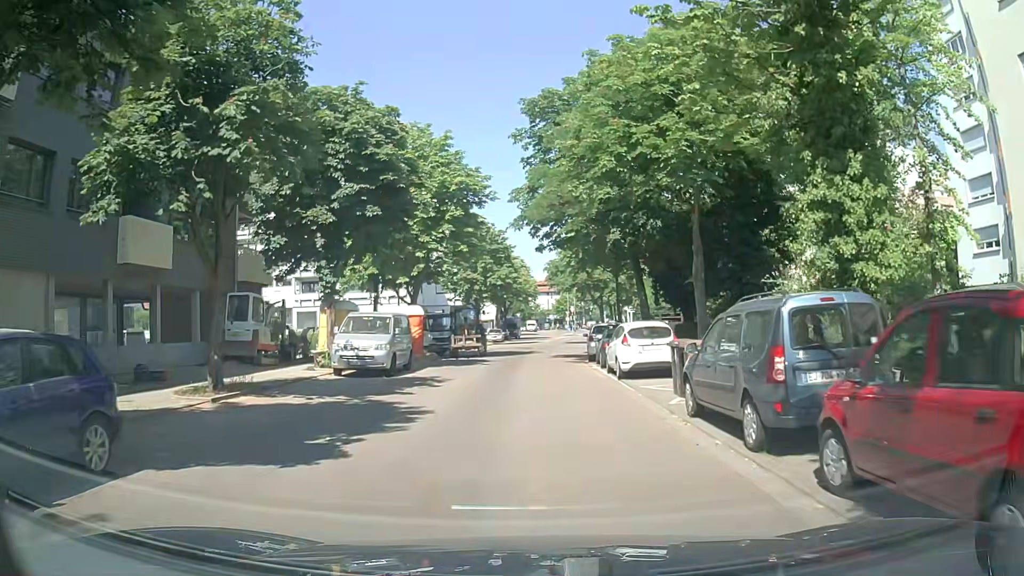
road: residential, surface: asphalt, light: Day
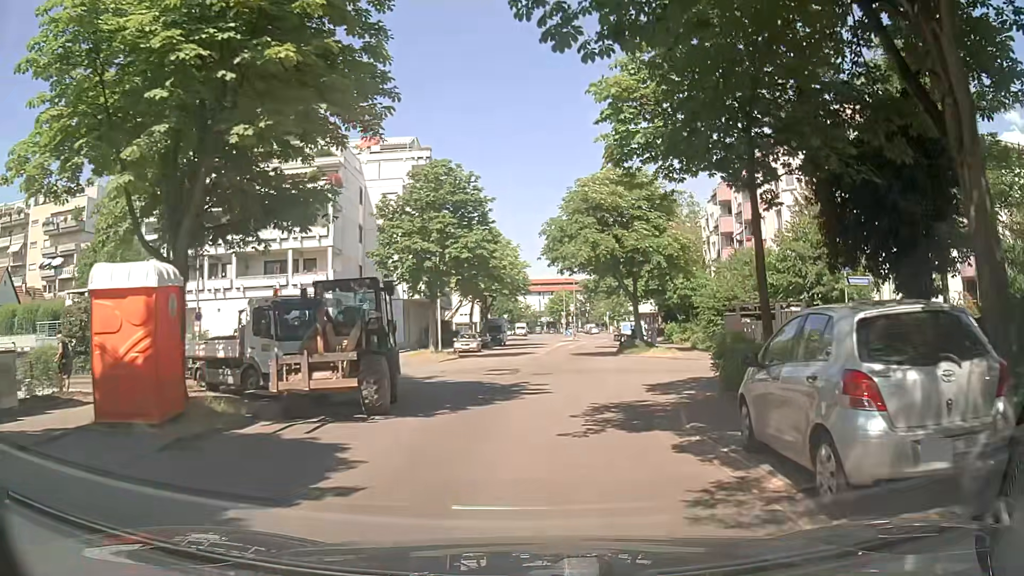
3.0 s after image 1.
(+0.1, +22.1) m; +1°
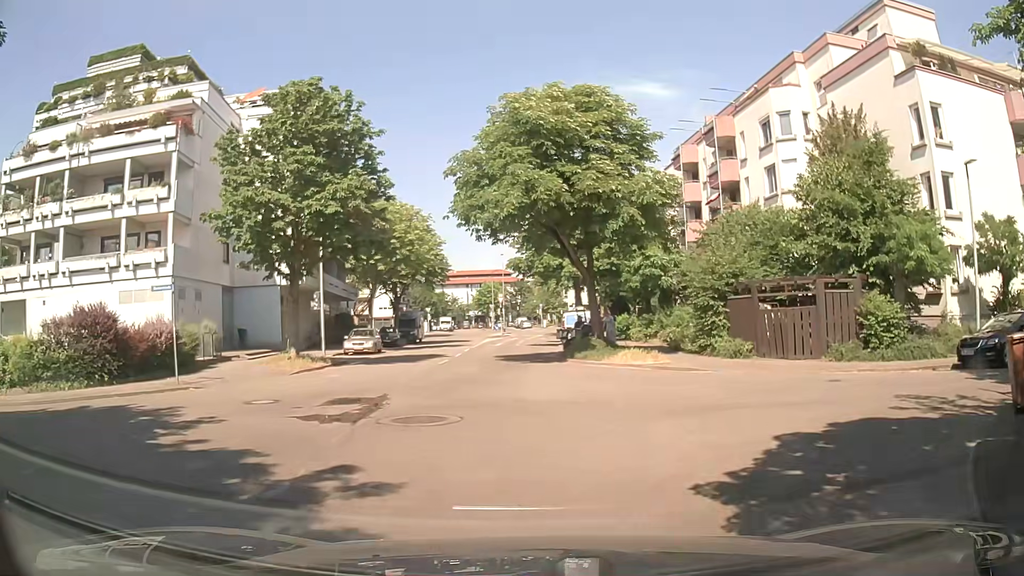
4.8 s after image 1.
(+0.6, +11.3) m; +4°
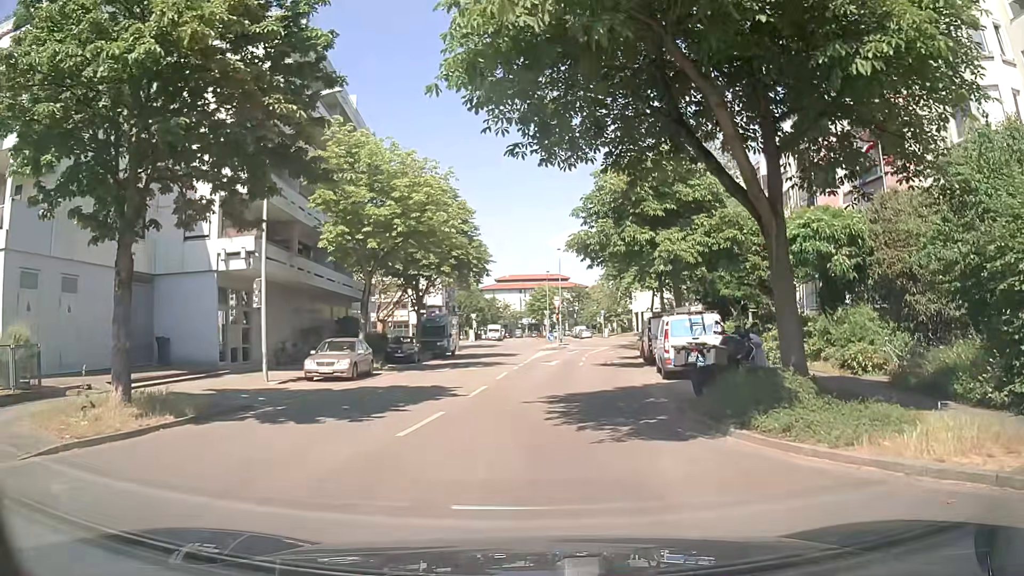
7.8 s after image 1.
(-0.1, +13.9) m; -2°
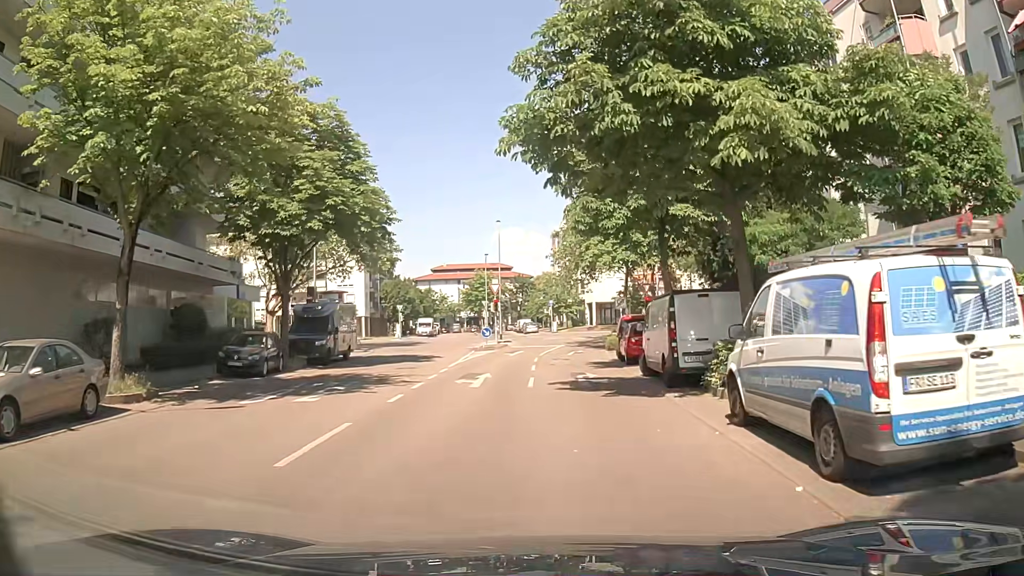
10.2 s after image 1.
(+0.7, +14.6) m; +5°
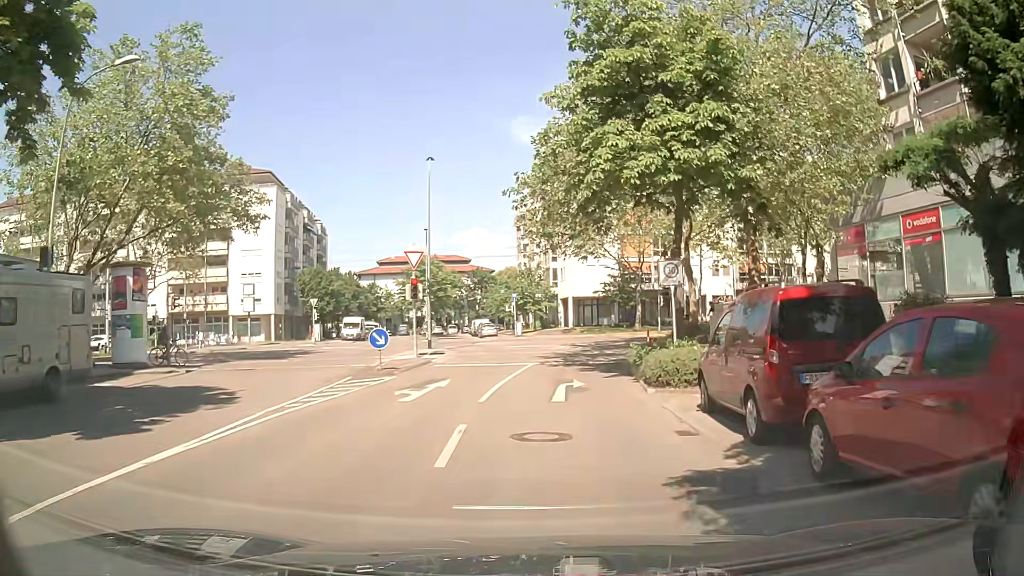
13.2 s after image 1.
(+0.3, +20.8) m; +2°
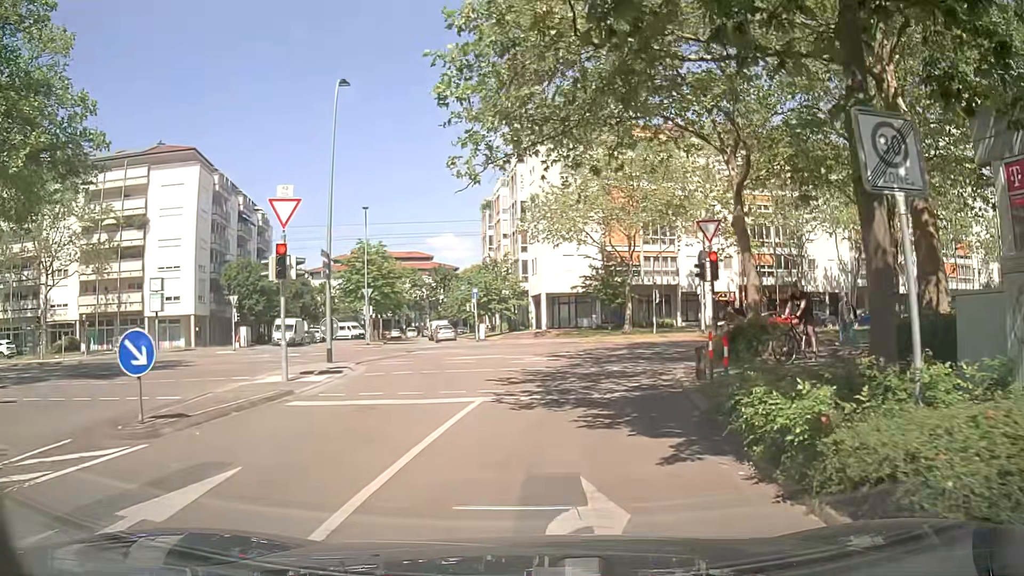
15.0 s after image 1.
(+0.3, +11.2) m; +2°
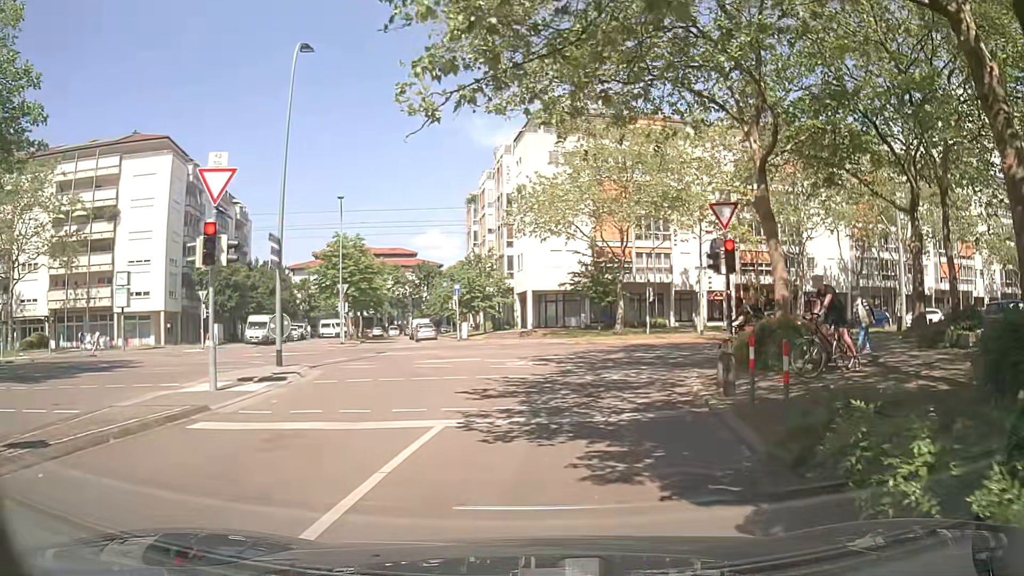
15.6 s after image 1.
(+0.1, +2.9) m; +3°
